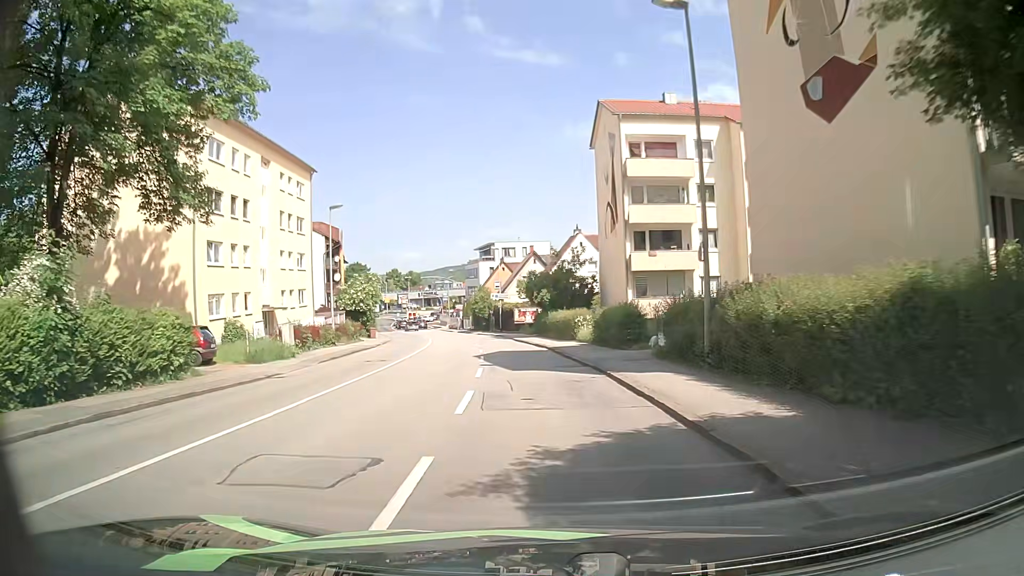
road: tertiary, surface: asphalt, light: Day
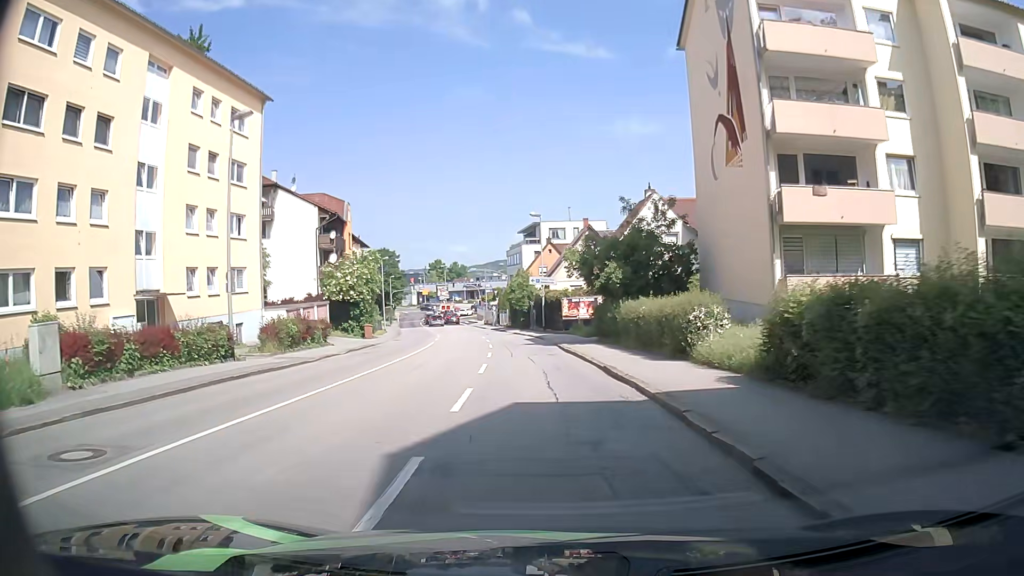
(-0.9, +18.4) m; -4°
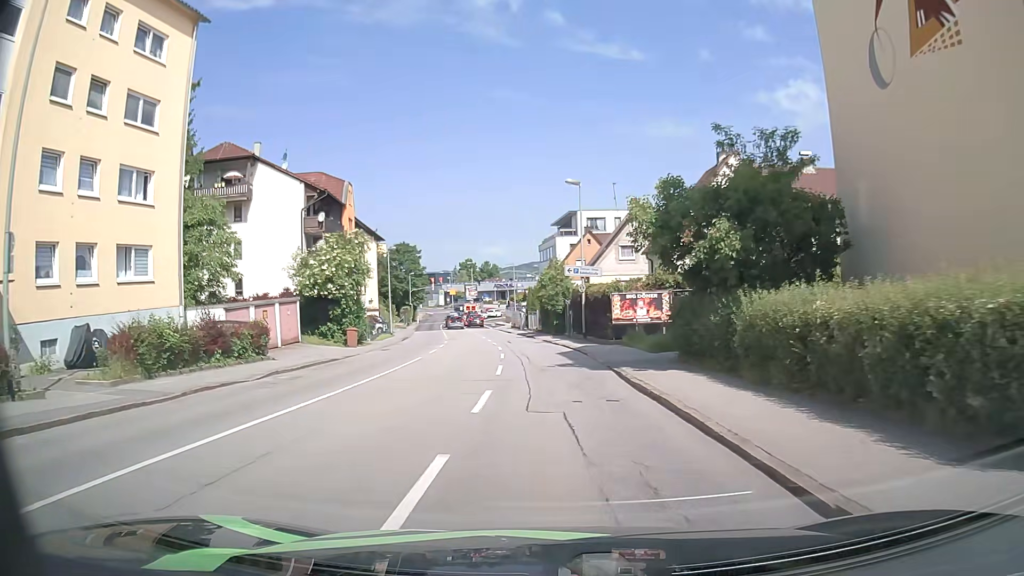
(-0.6, +12.0) m; -4°
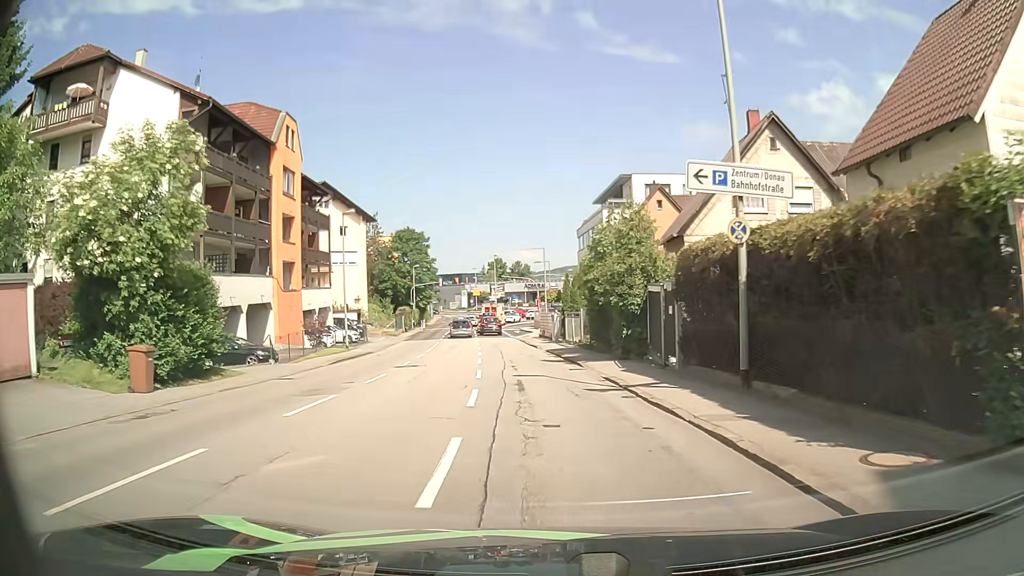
(-0.6, +23.3) m; -2°
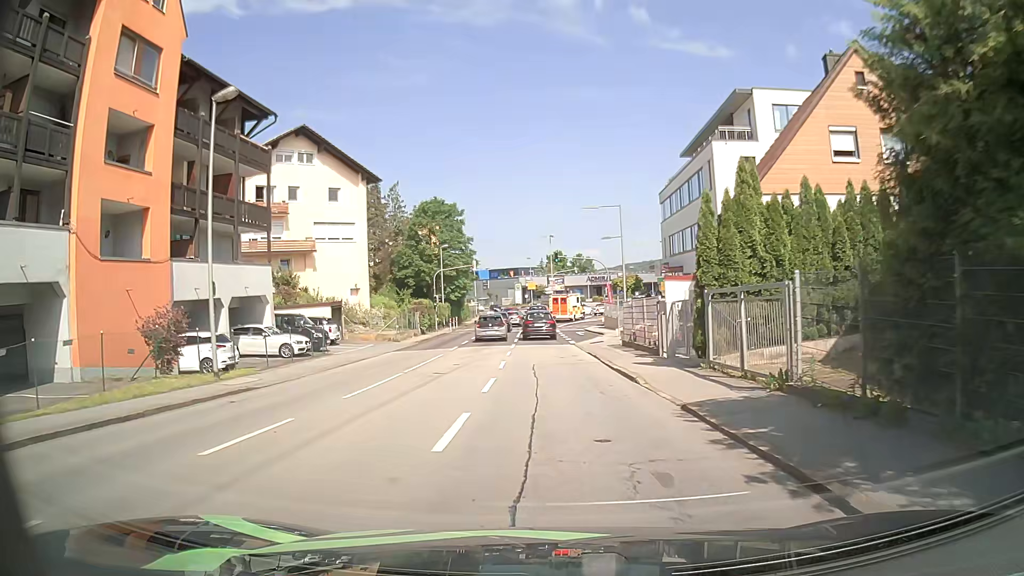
(-1.1, +21.8) m; -6°
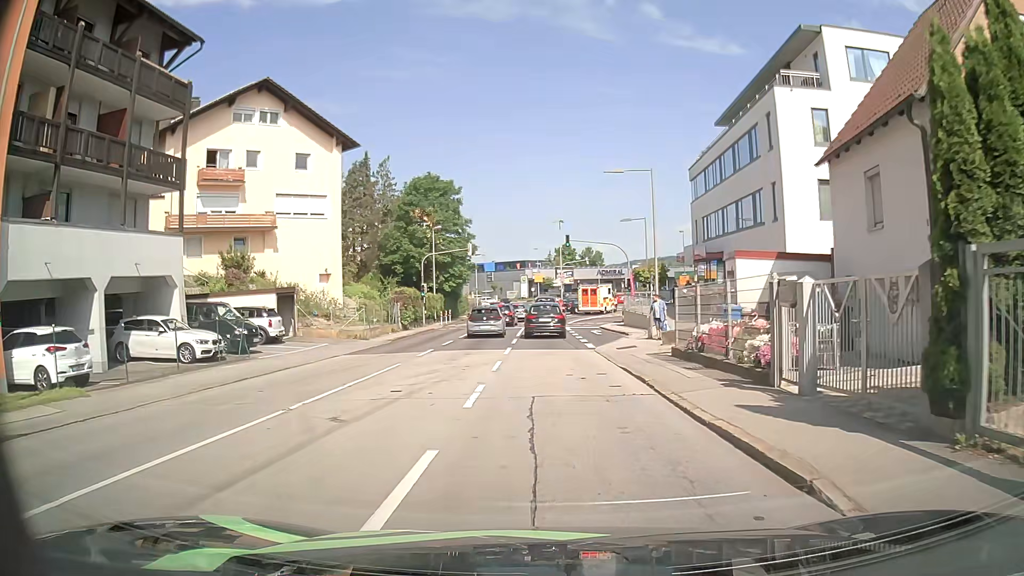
(-0.1, +9.1) m; 0°
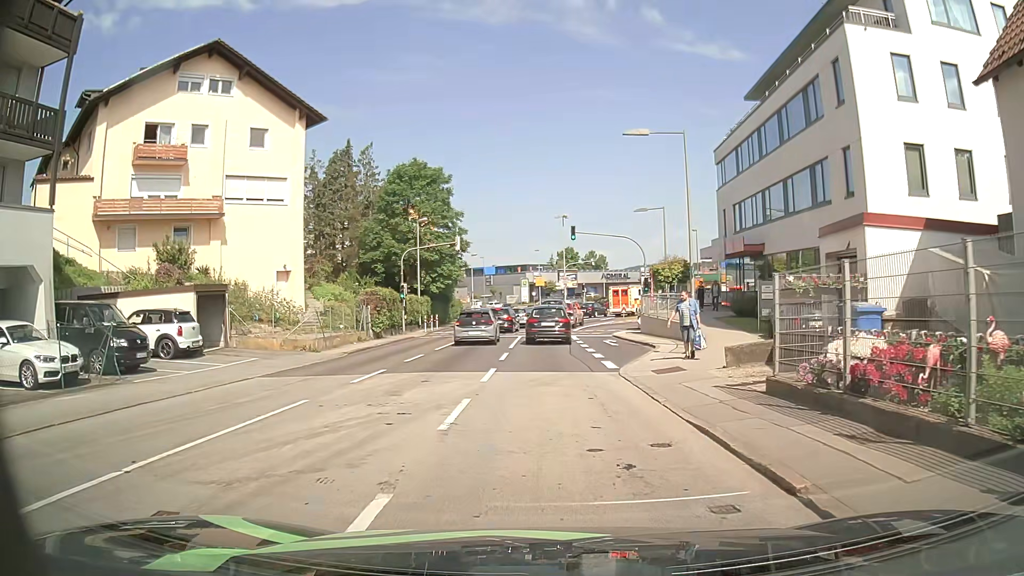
(-0.1, +7.5) m; 0°
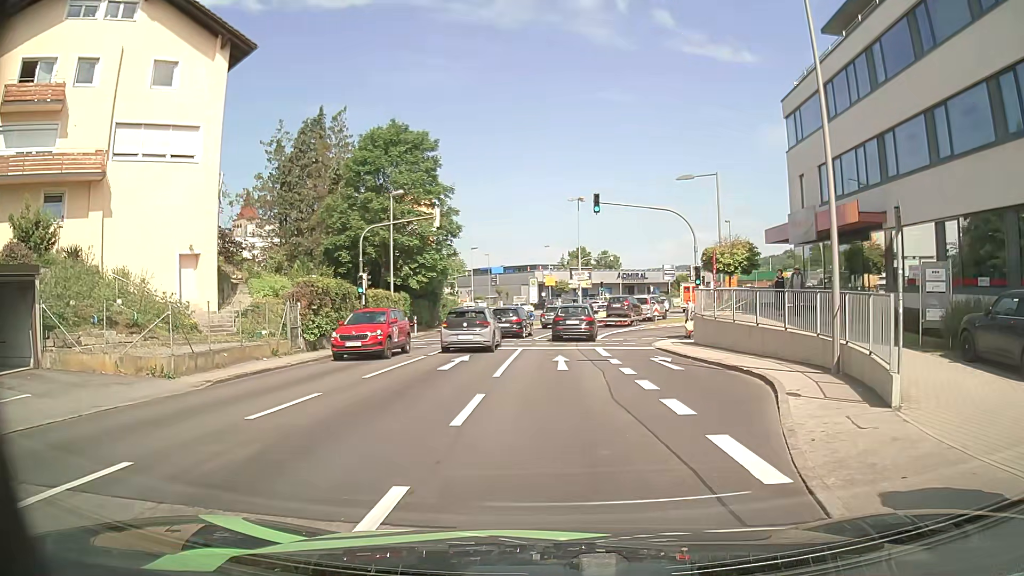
(-0.3, +11.6) m; -1°
